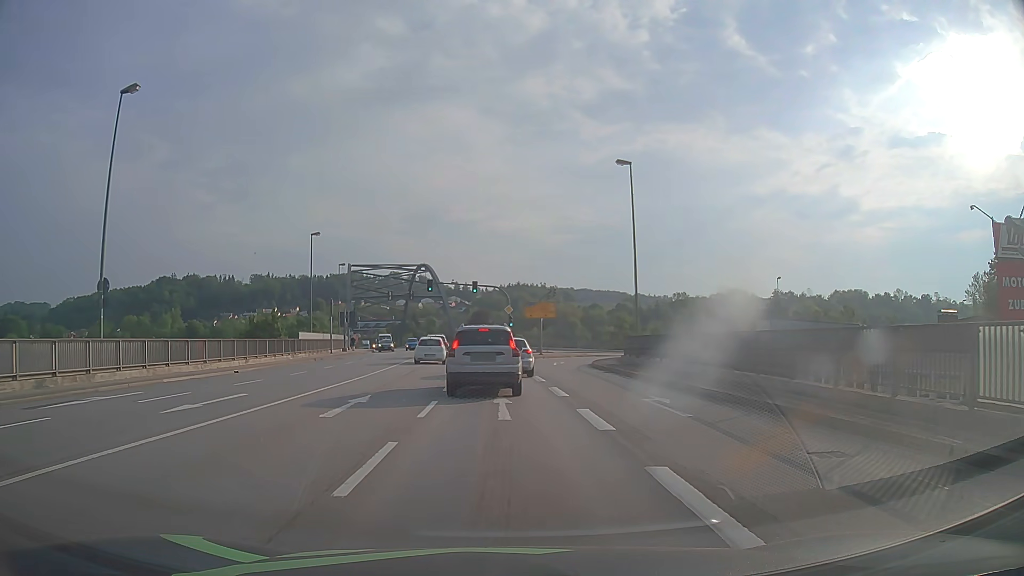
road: primary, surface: asphalt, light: Day
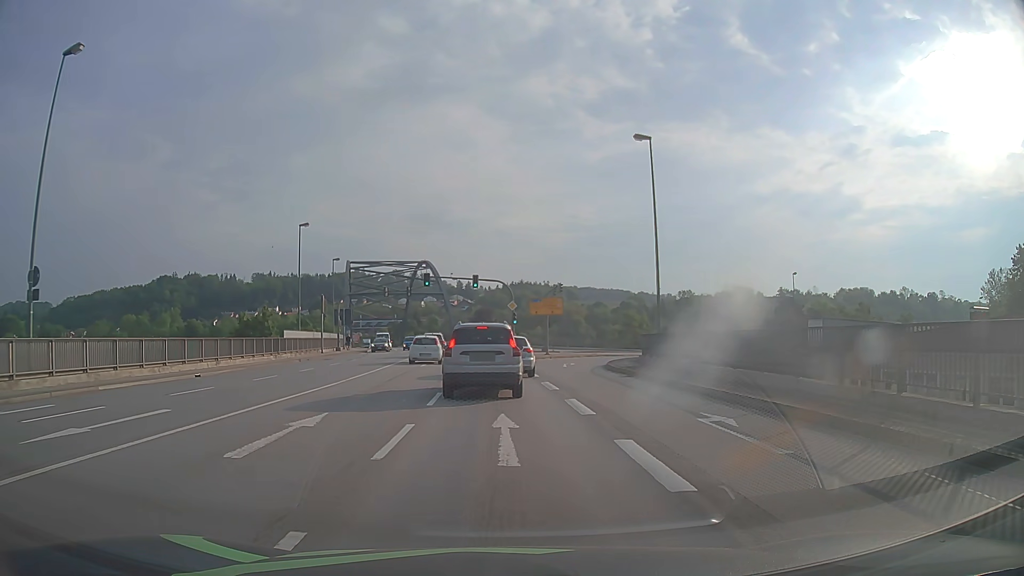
(0.0, +4.1) m; 0°
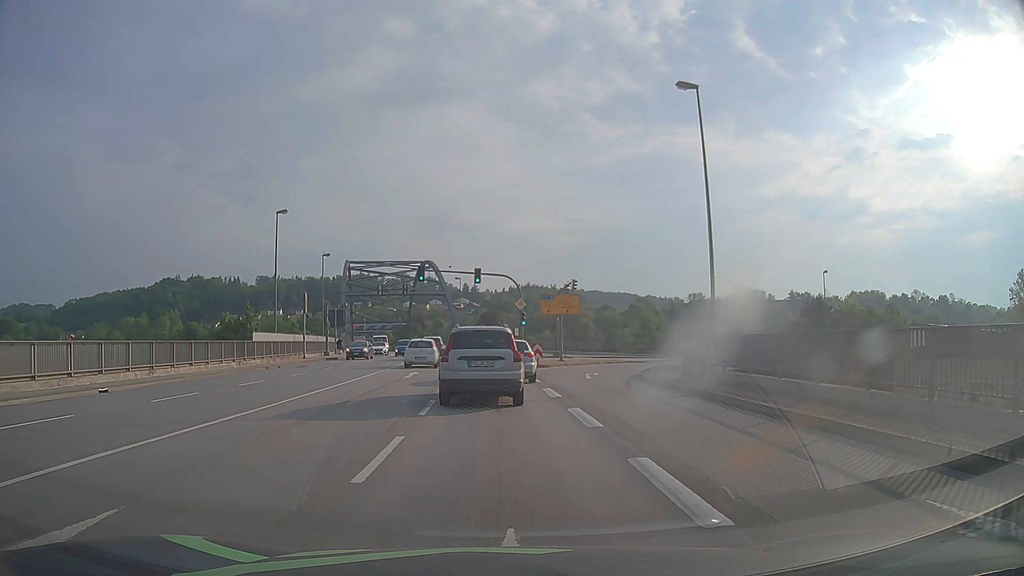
(0.0, +6.9) m; -1°
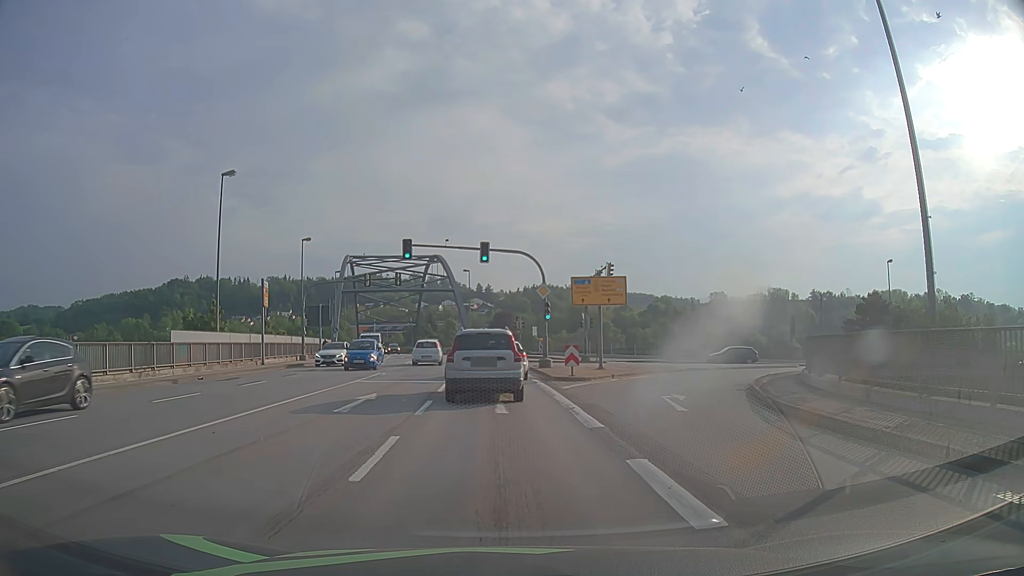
(-0.1, +11.8) m; -1°
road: primary_link
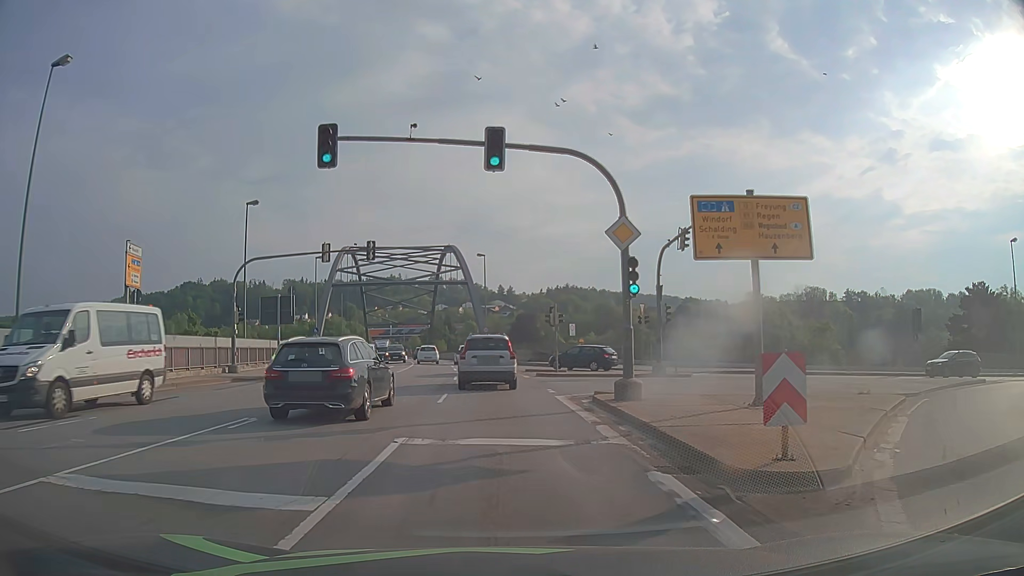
(-0.3, +17.8) m; -3°
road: primary
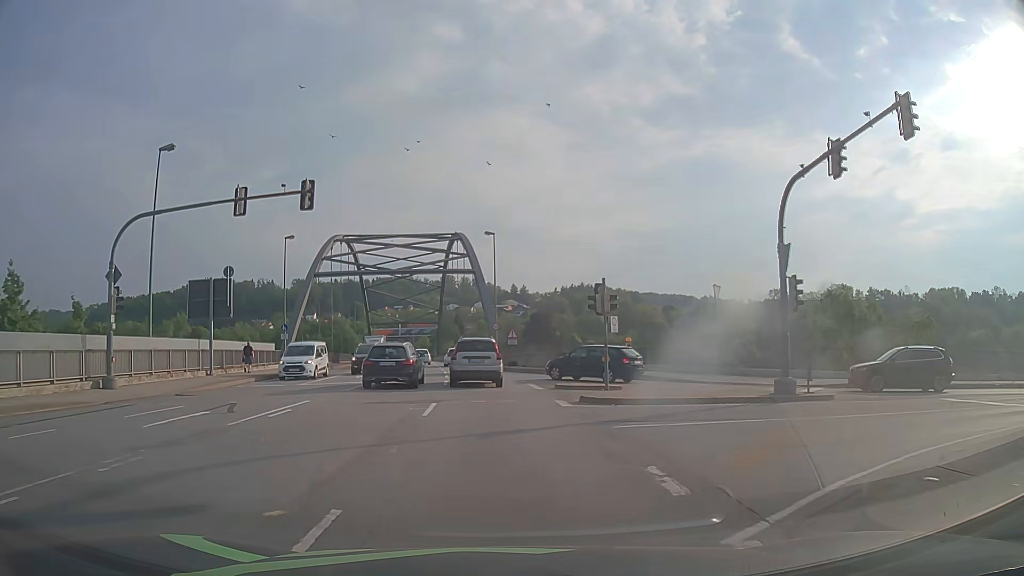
(0.0, +13.3) m; -1°
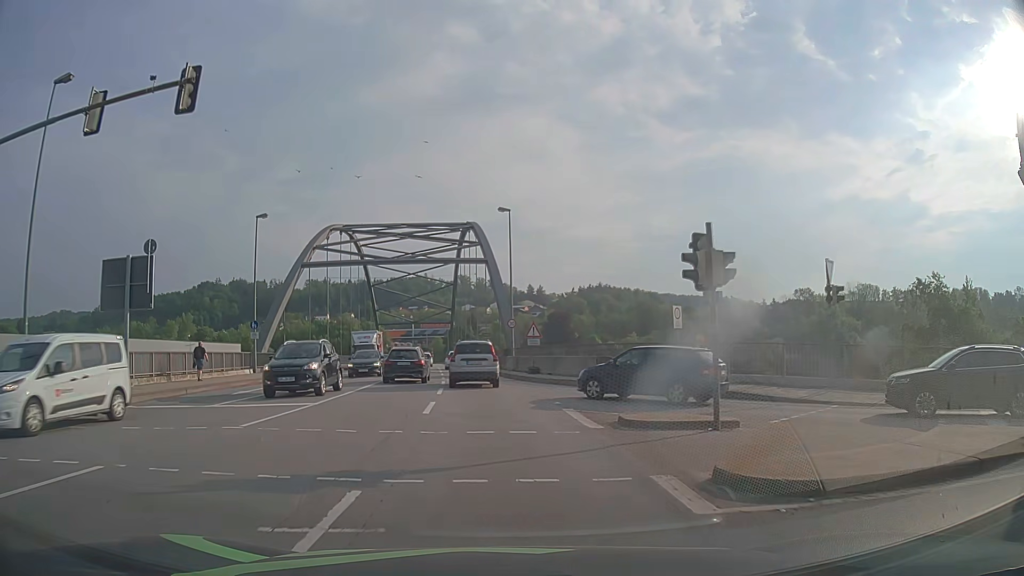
(0.0, +9.9) m; -1°
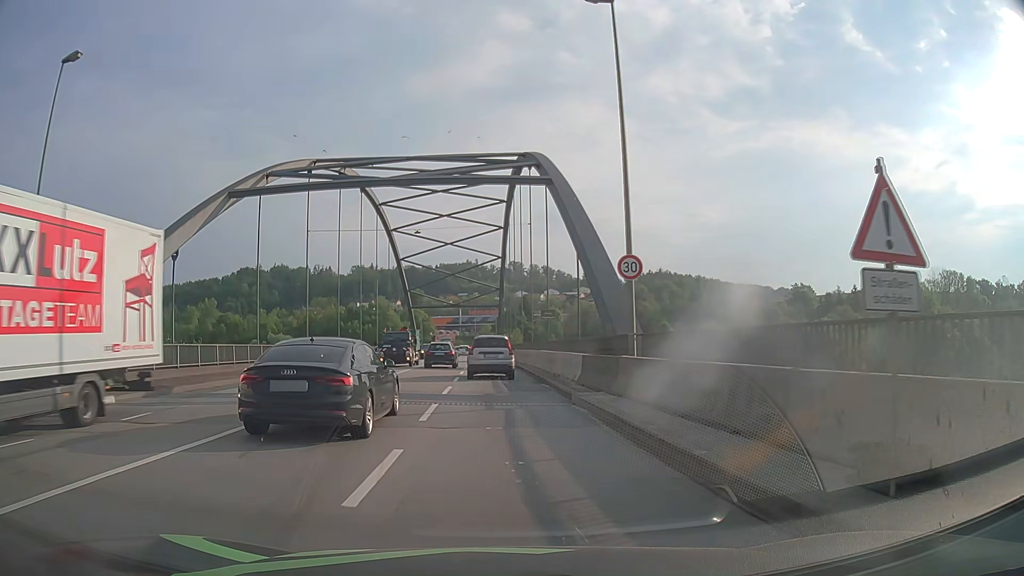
(-1.0, +26.8) m; -4°
(0, +10) (0, +20) (-1, +30) (-1, +40) (-1, +50) (-2, +60) (-2, +70) (-3, +80) (-3, +90) (-3, +100) m
